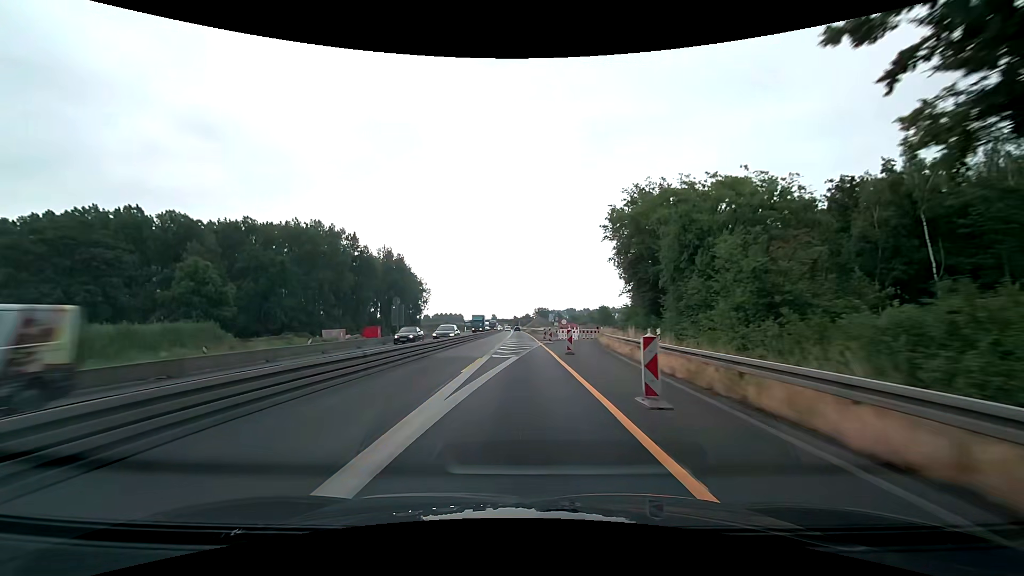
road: motorway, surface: asphalt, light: Day
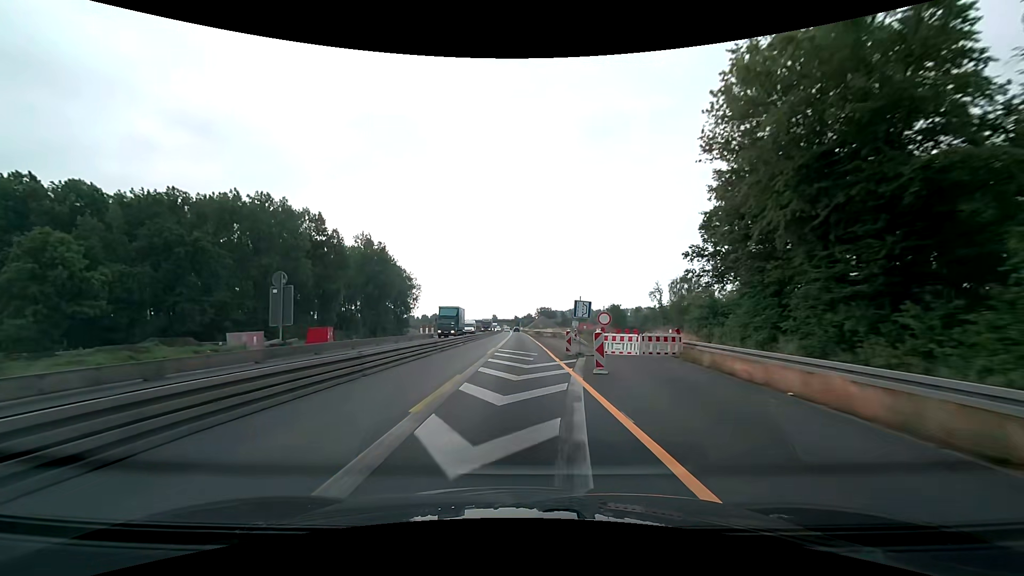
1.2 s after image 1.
(-0.2, +25.1) m; 0°
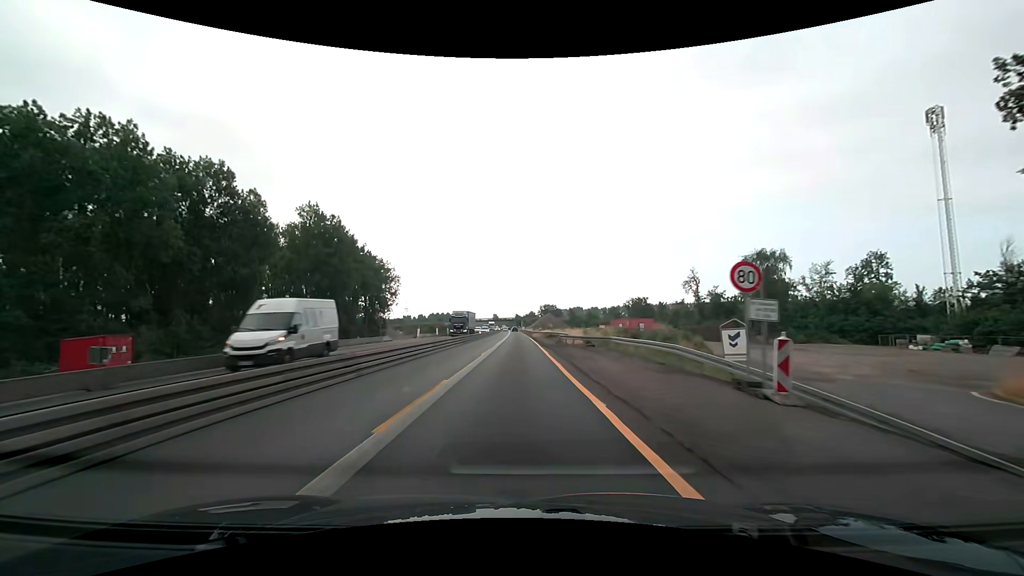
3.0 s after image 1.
(0.0, +37.6) m; 0°
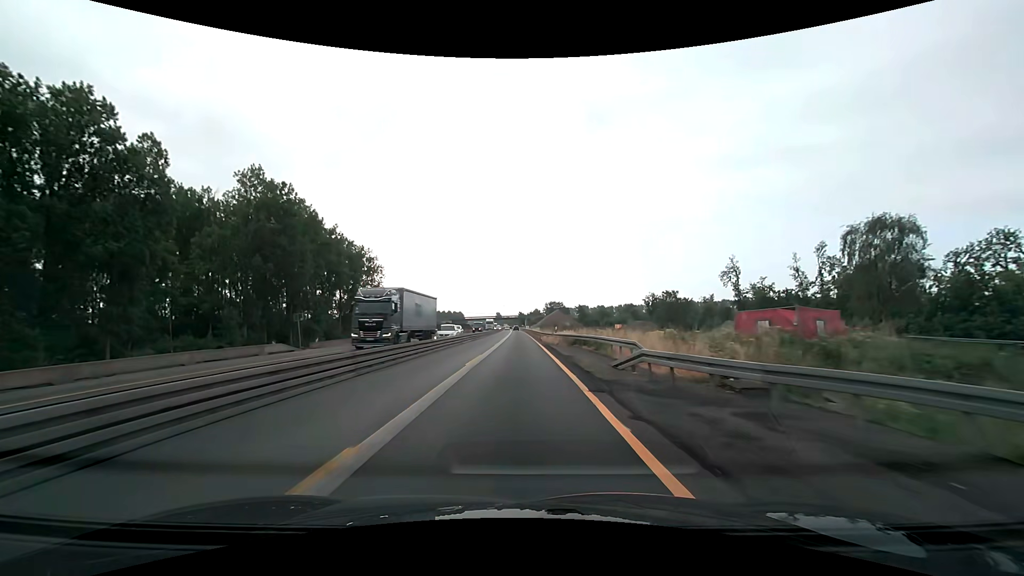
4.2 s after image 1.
(-0.1, +25.1) m; 0°
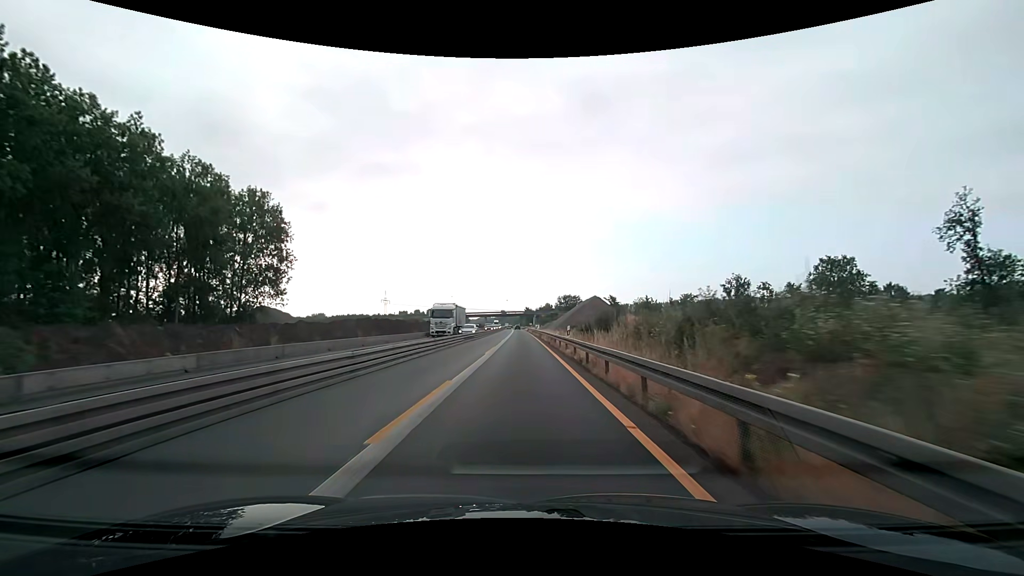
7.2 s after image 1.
(-0.5, +62.6) m; -1°
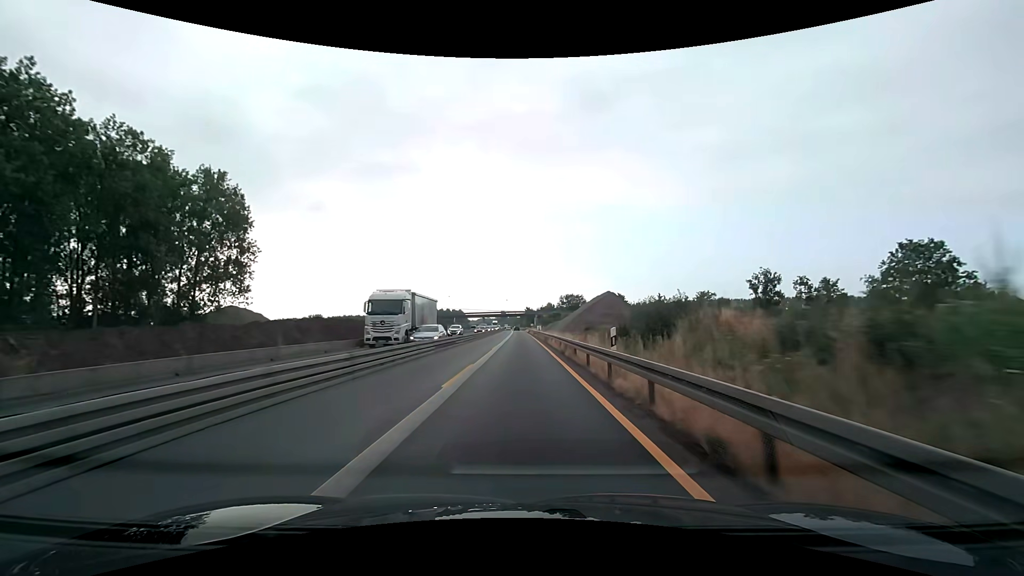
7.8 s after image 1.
(0.0, +12.5) m; 0°
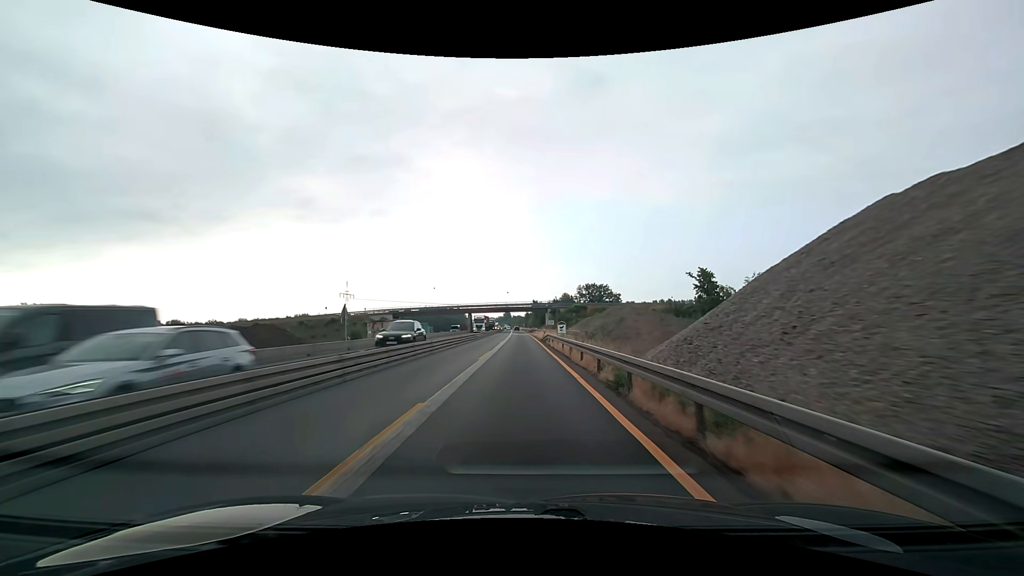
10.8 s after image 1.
(-0.2, +62.7) m; 0°
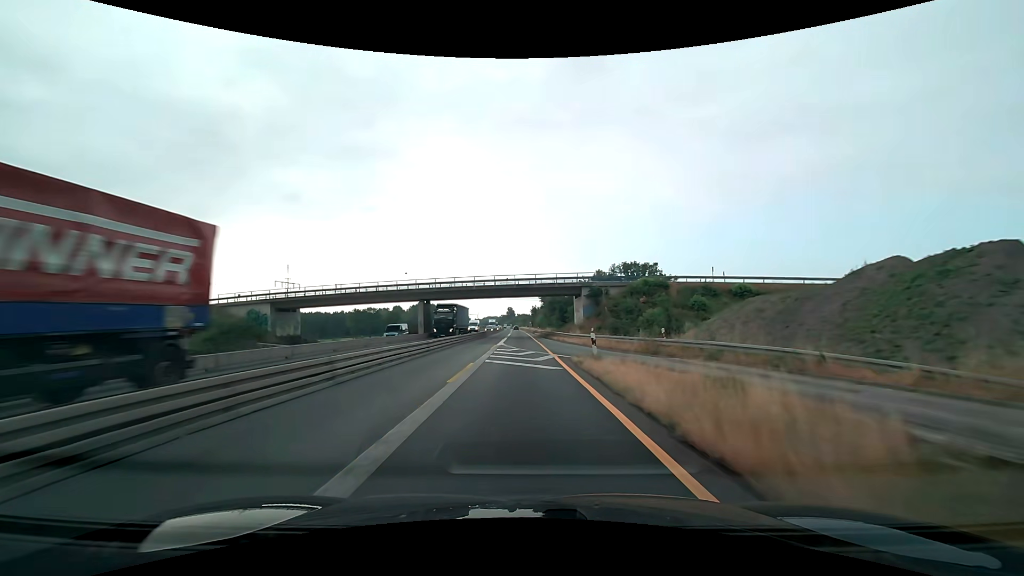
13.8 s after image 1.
(-0.5, +62.7) m; -1°
(0, +10) (0, +20) (0, +30) (0, +40) (0, +50) (0, +60) (0, +70) (-1, +80) (-1, +90) (-1, +100) m
